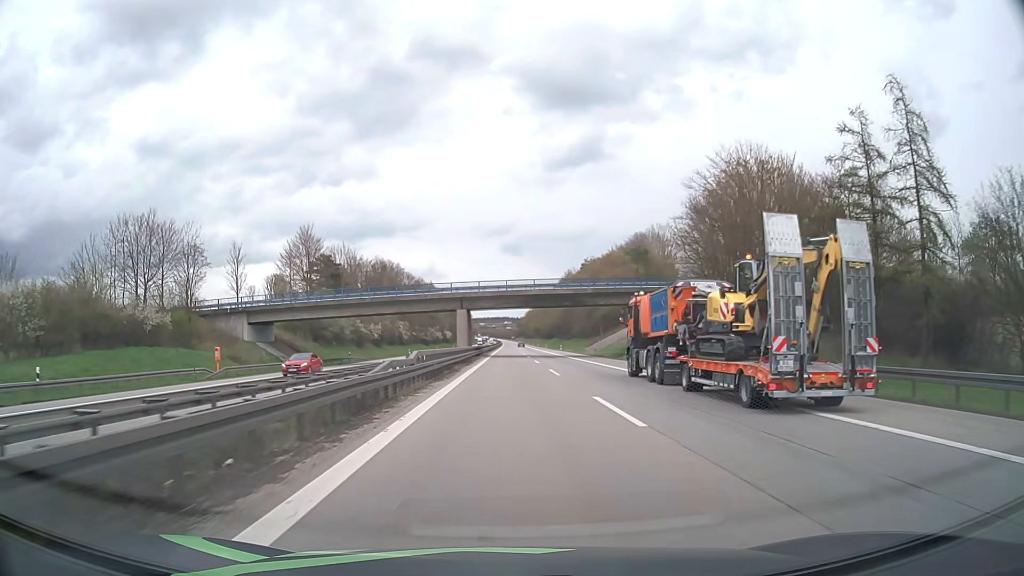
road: motorway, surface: asphalt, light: Day
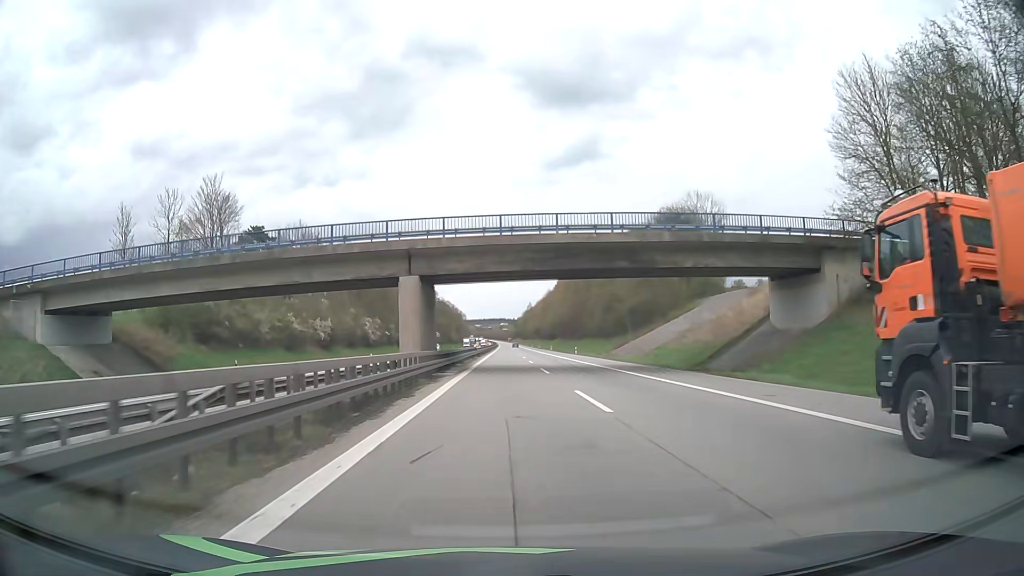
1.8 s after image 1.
(+0.1, +33.6) m; 0°
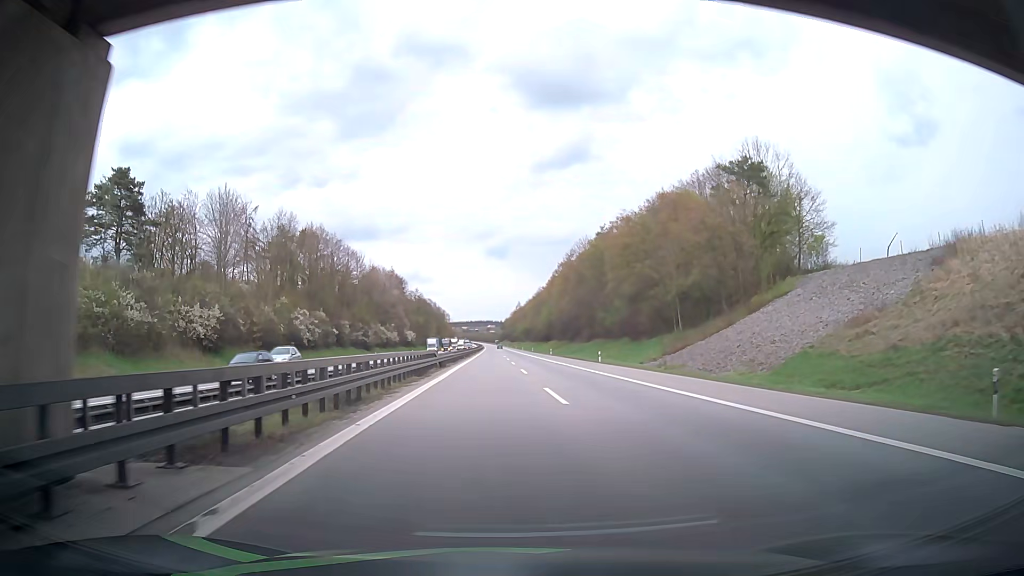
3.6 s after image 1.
(+0.3, +34.0) m; +1°
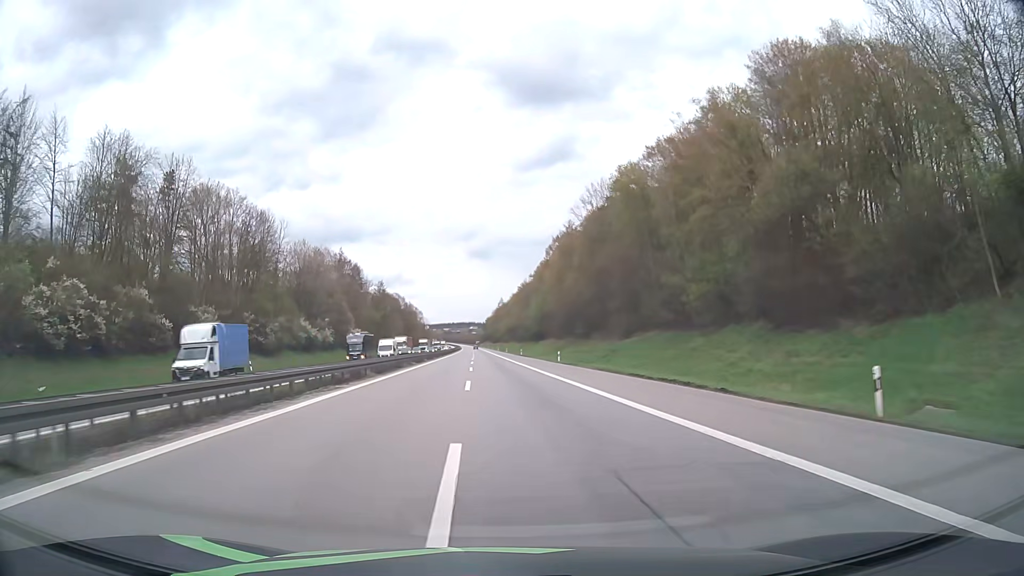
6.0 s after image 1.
(+0.4, +49.5) m; +1°
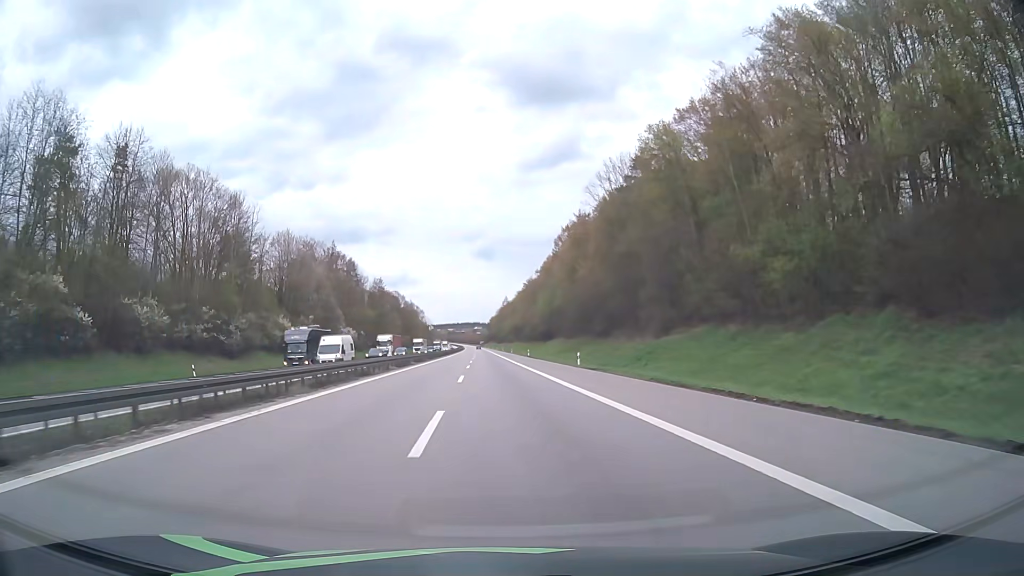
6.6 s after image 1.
(0.0, +13.3) m; 0°
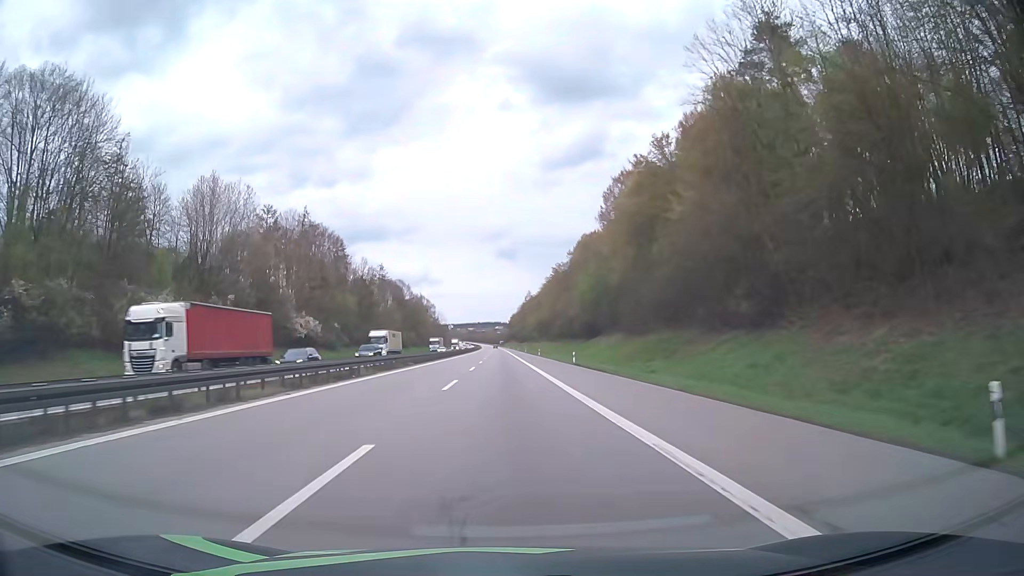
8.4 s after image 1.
(-0.7, +42.1) m; -2°
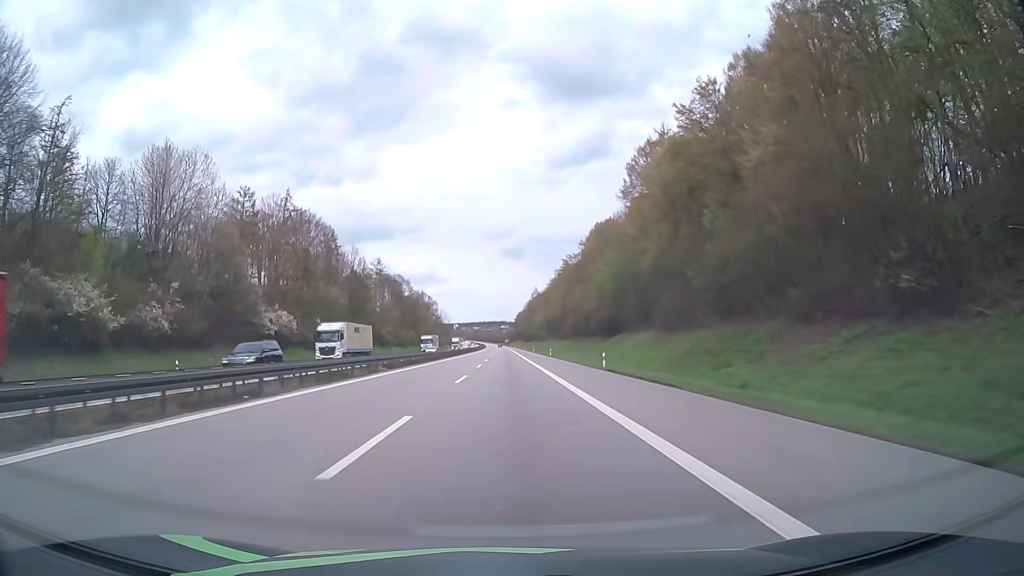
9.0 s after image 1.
(-0.1, +14.7) m; -1°
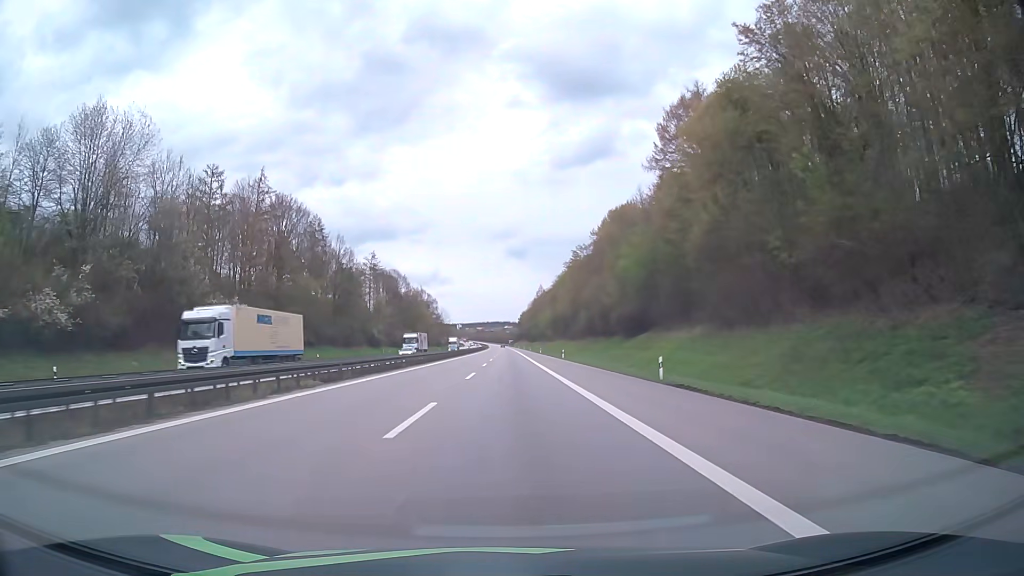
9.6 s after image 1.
(0.0, +15.0) m; 0°
(0, +10) (0, +20) (0, +30) (0, +40) (0, +50) (0, +60) (0, +70) (0, +80) (0, +90) (0, +100) m
